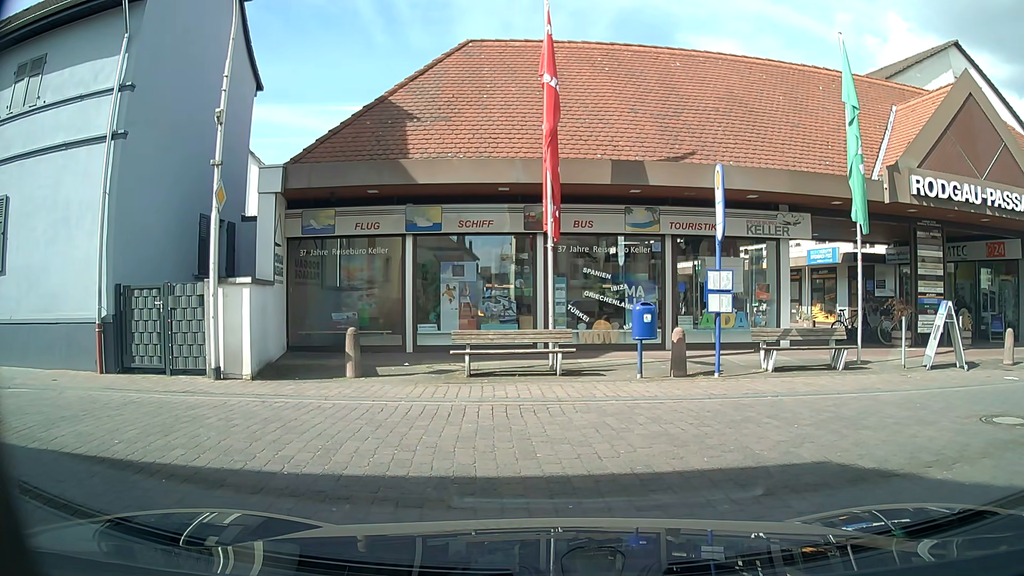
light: Day
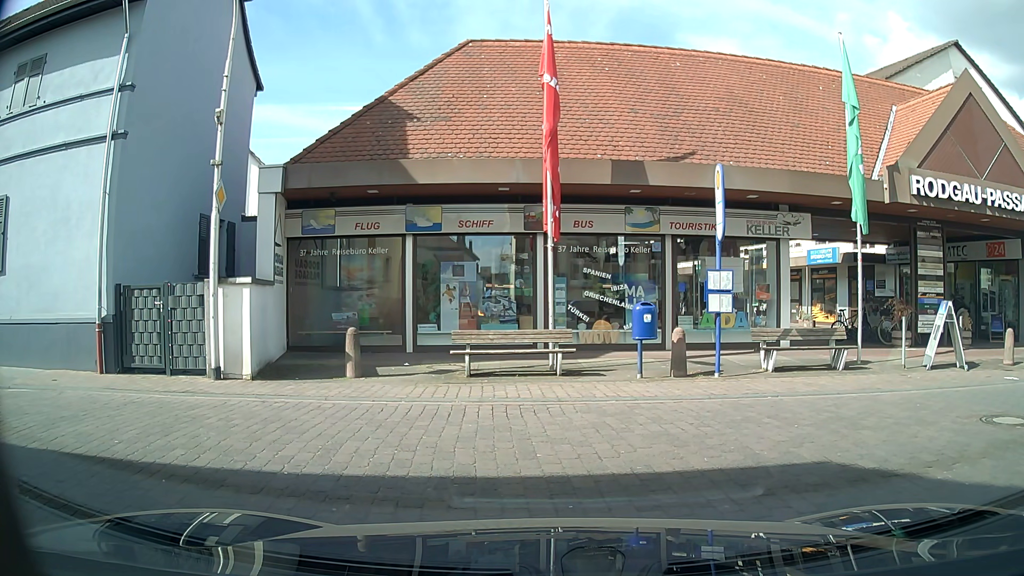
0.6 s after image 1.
(0.0, 0.0) m; 0°
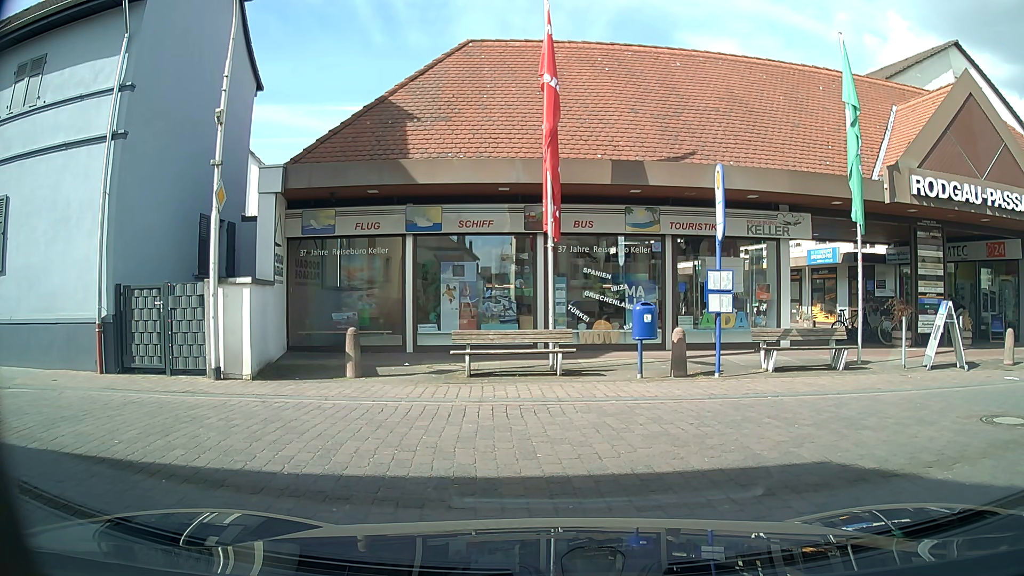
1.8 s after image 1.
(0.0, 0.0) m; 0°
